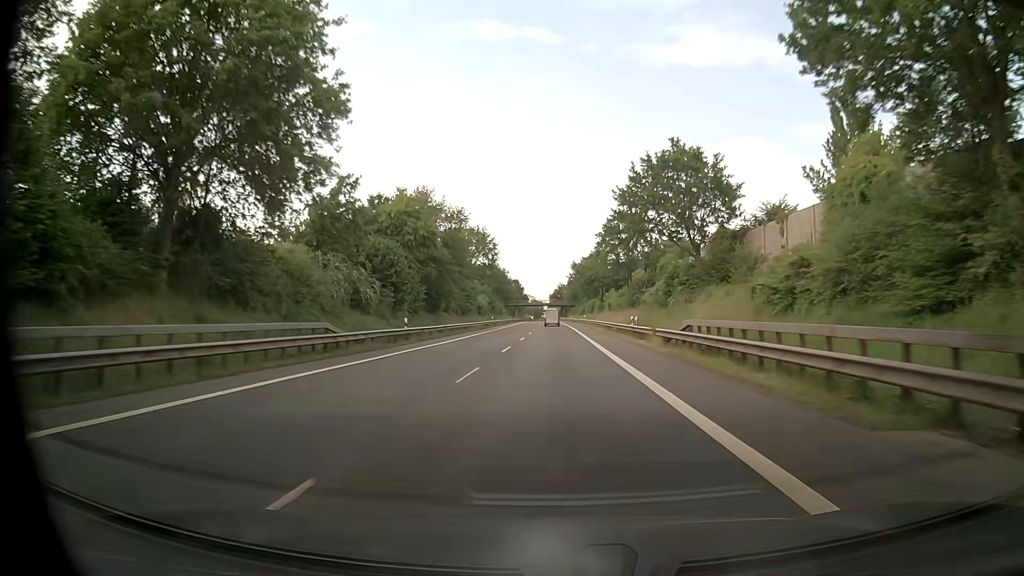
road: primary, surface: asphalt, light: Day
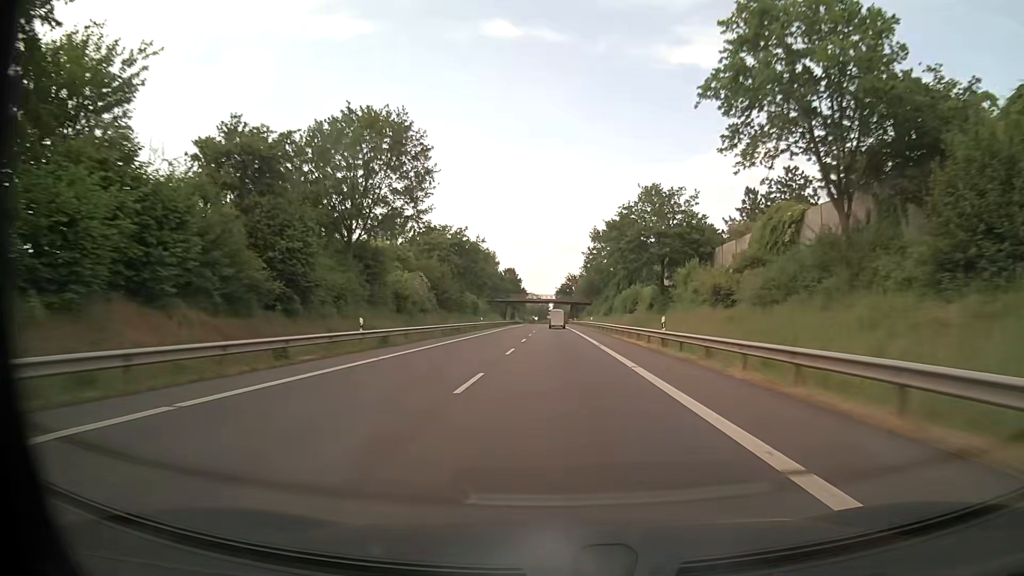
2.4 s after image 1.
(+0.1, +62.2) m; 0°
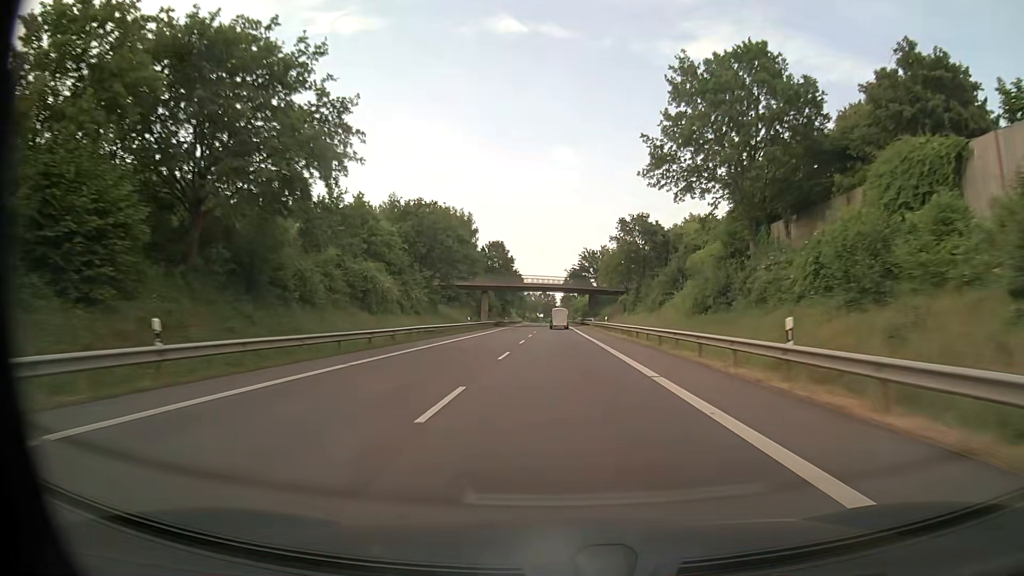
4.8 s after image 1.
(-0.3, +63.2) m; 0°
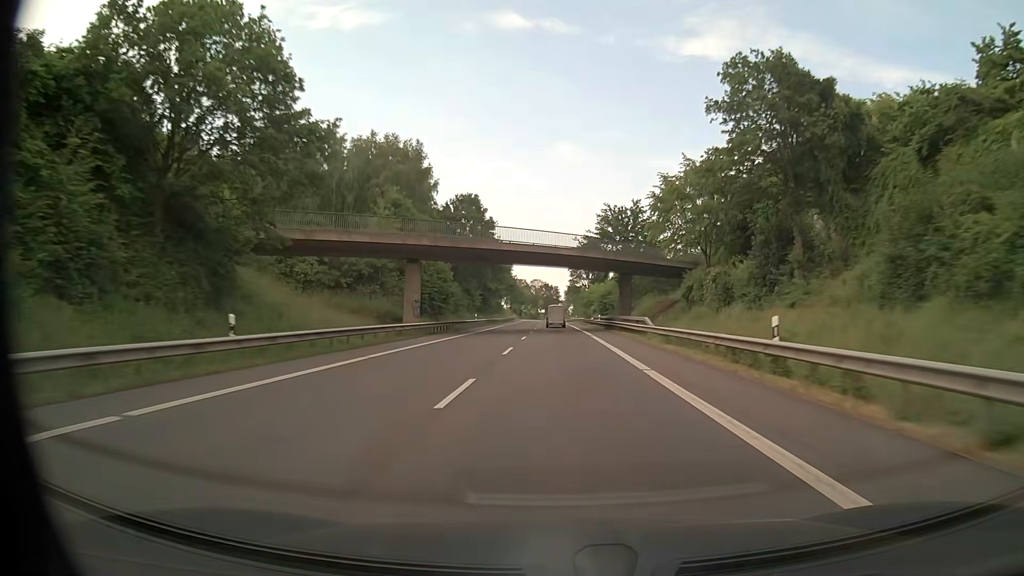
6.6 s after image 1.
(-0.2, +46.7) m; 0°
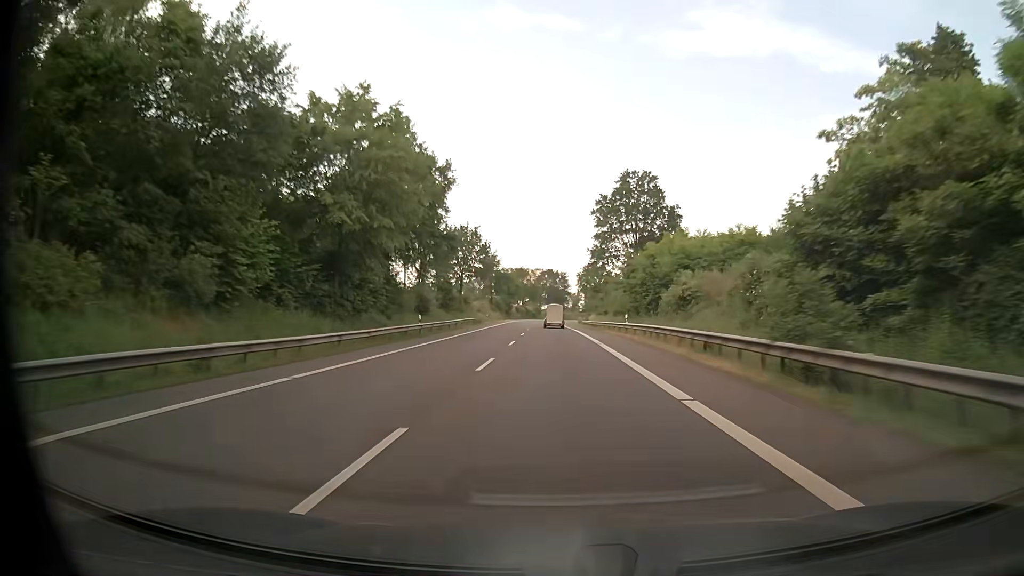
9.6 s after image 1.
(0.0, +77.6) m; -1°
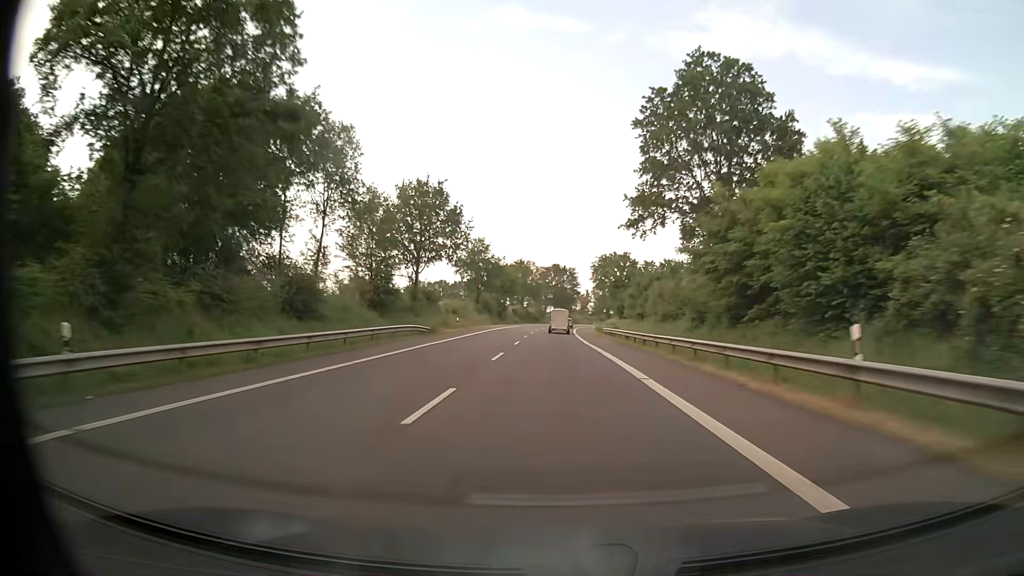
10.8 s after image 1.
(0.0, +31.5) m; 0°
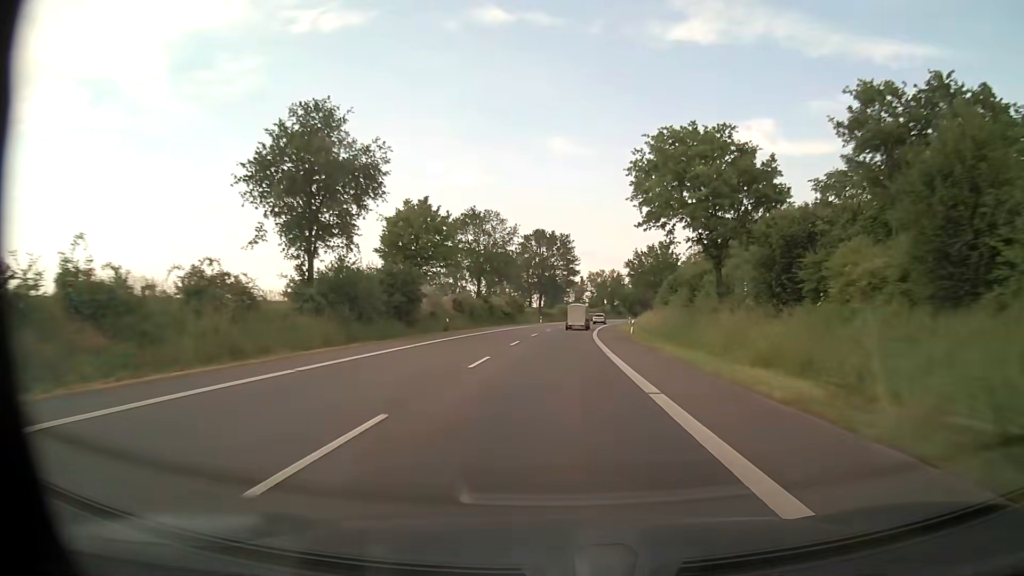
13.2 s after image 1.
(+0.1, +63.4) m; +1°
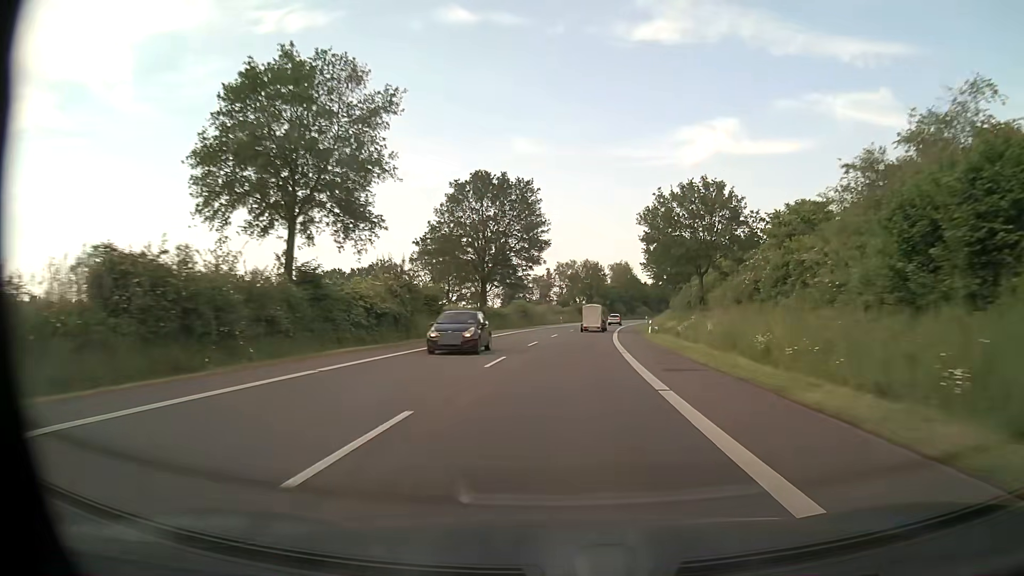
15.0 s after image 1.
(+1.0, +47.3) m; +3°
(0, +10) (0, +20) (+1, +30) (+2, +40) (+3, +50) (+4, +60) (+5, +70) (+6, +80) (+8, +90) (+9, +99) m
